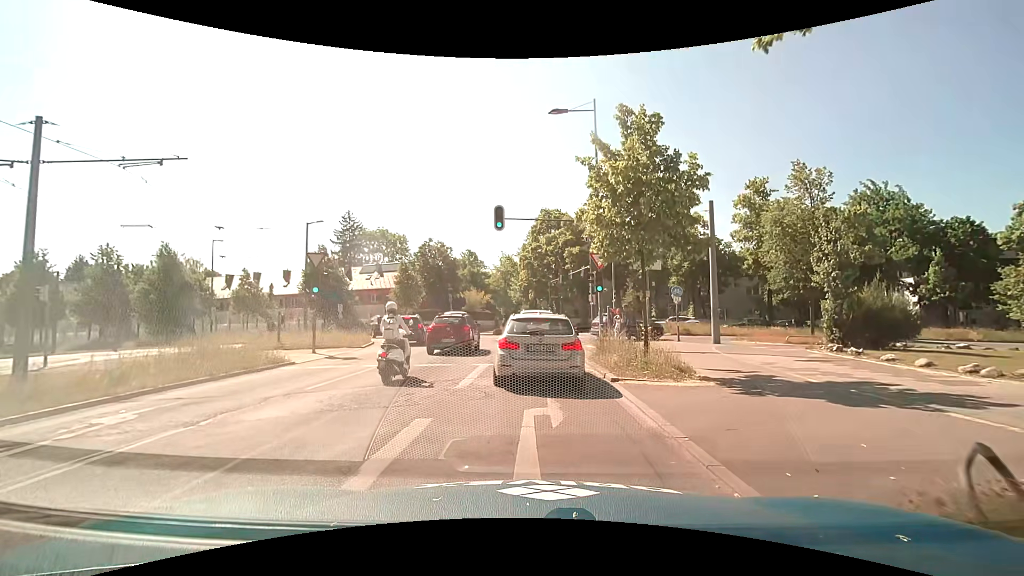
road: secondary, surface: asphalt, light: Day
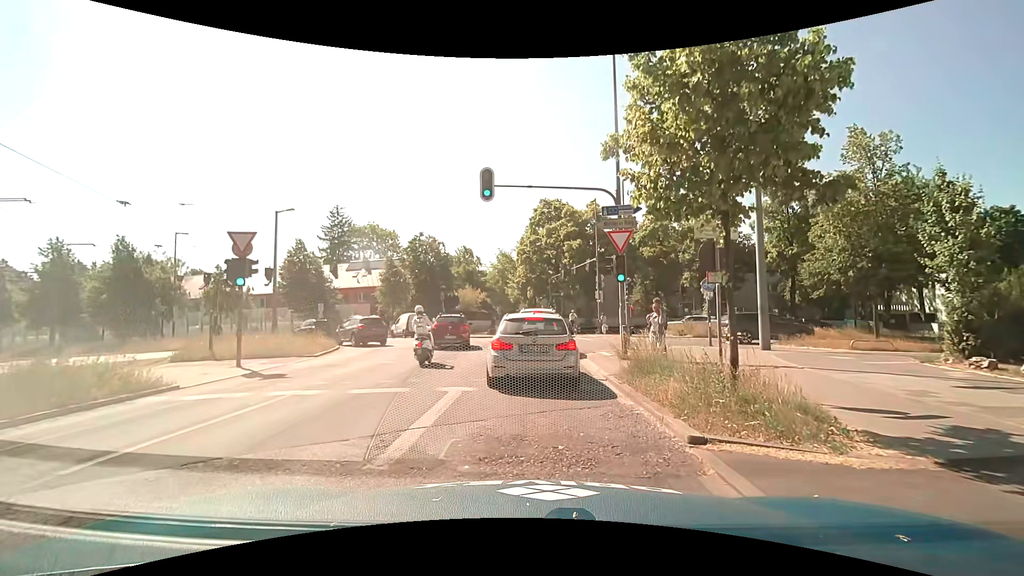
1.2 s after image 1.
(0.0, +5.1) m; 0°
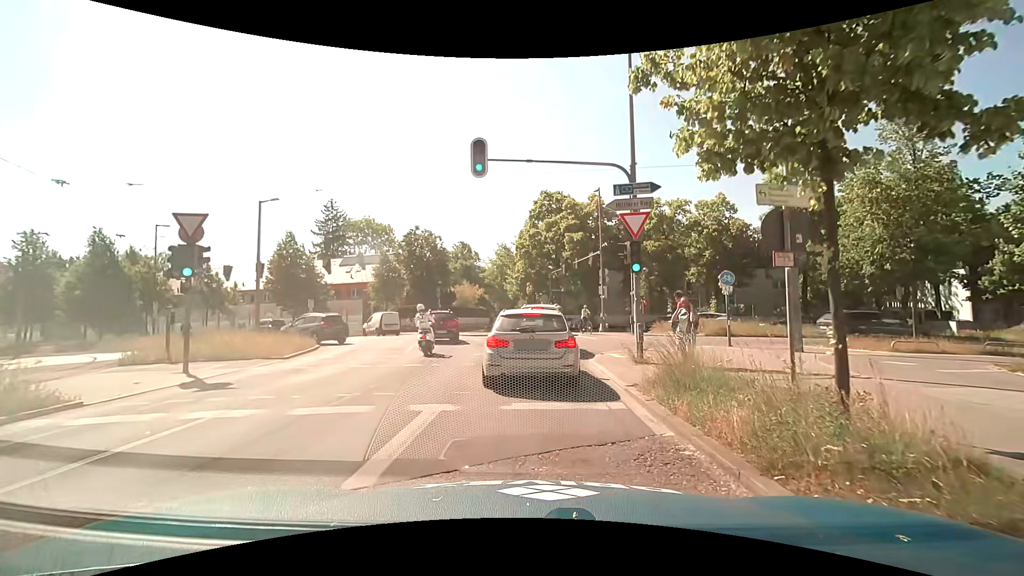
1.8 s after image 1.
(0.0, +2.2) m; 0°
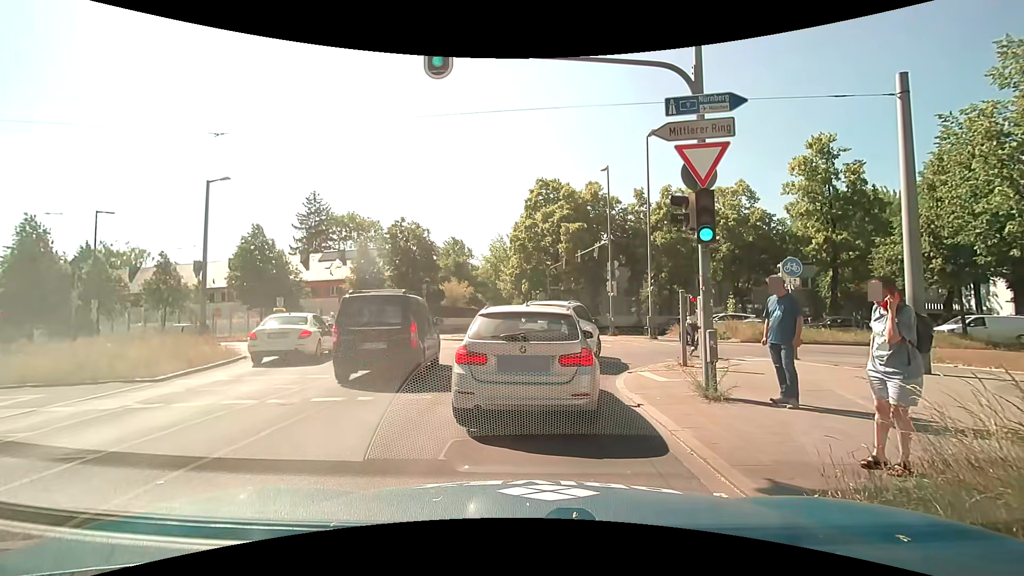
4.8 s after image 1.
(0.0, +5.1) m; 0°
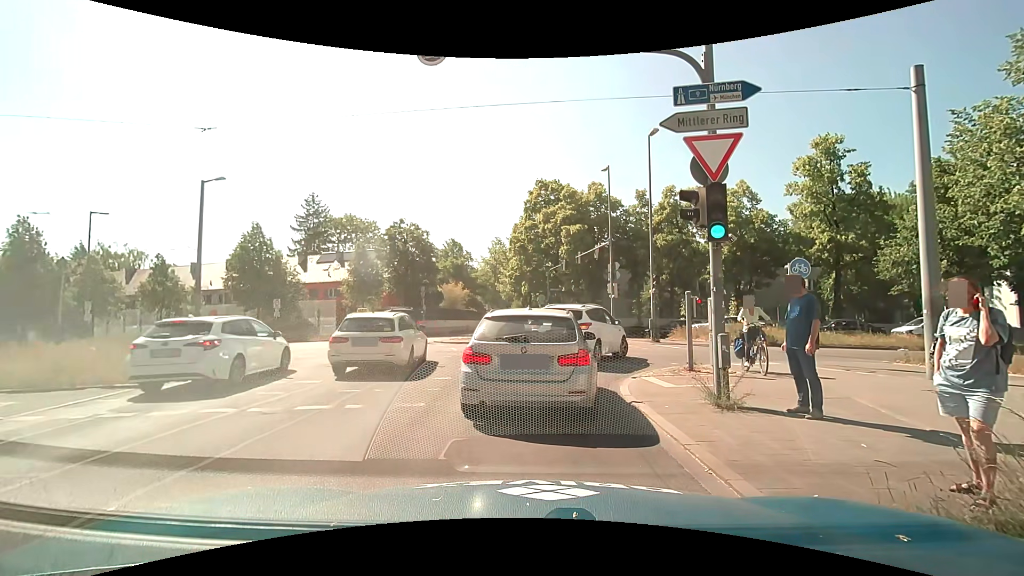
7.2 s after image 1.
(0.0, +0.5) m; 0°
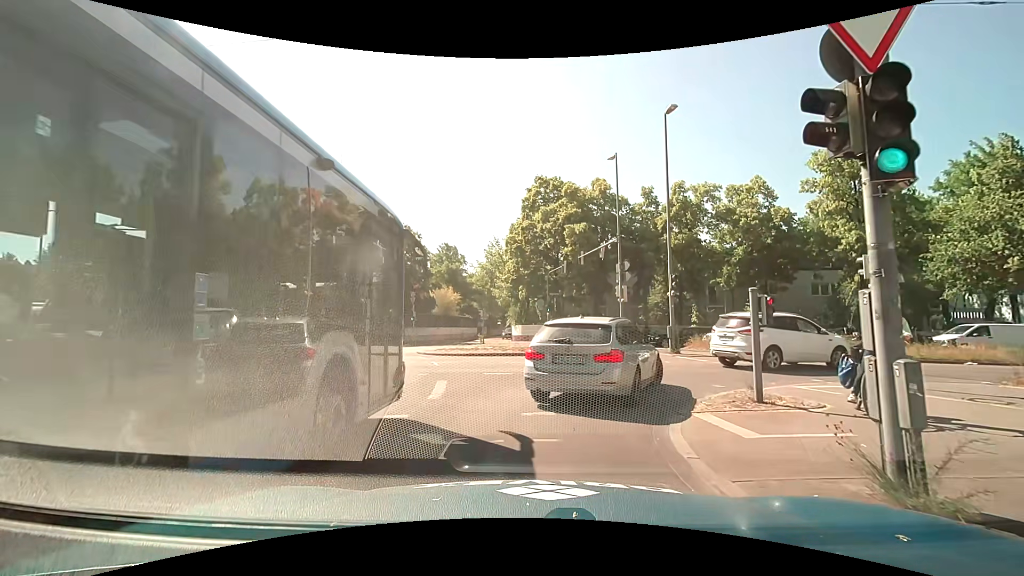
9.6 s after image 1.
(+0.1, +3.9) m; 0°
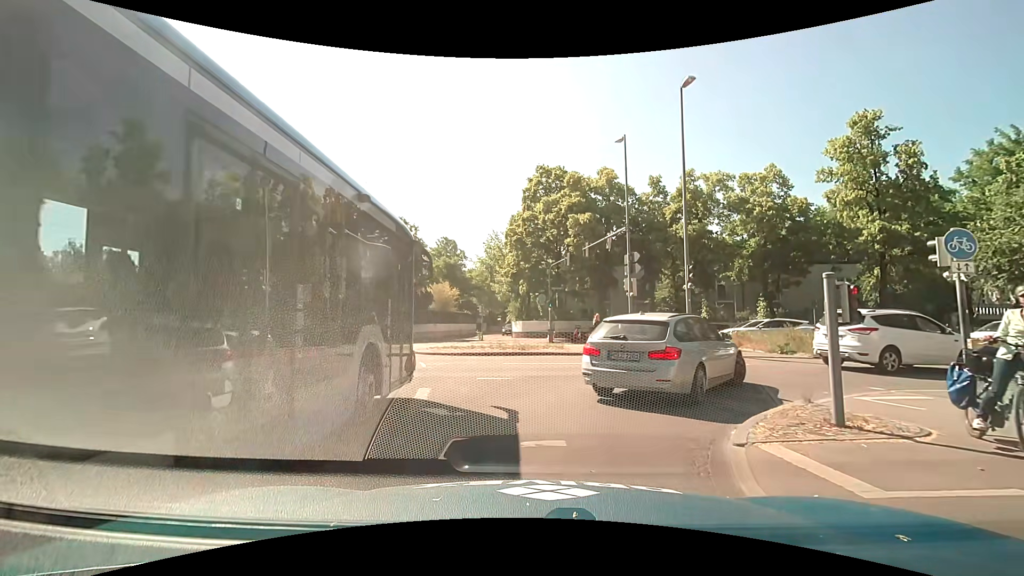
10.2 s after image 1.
(0.0, +2.1) m; 0°
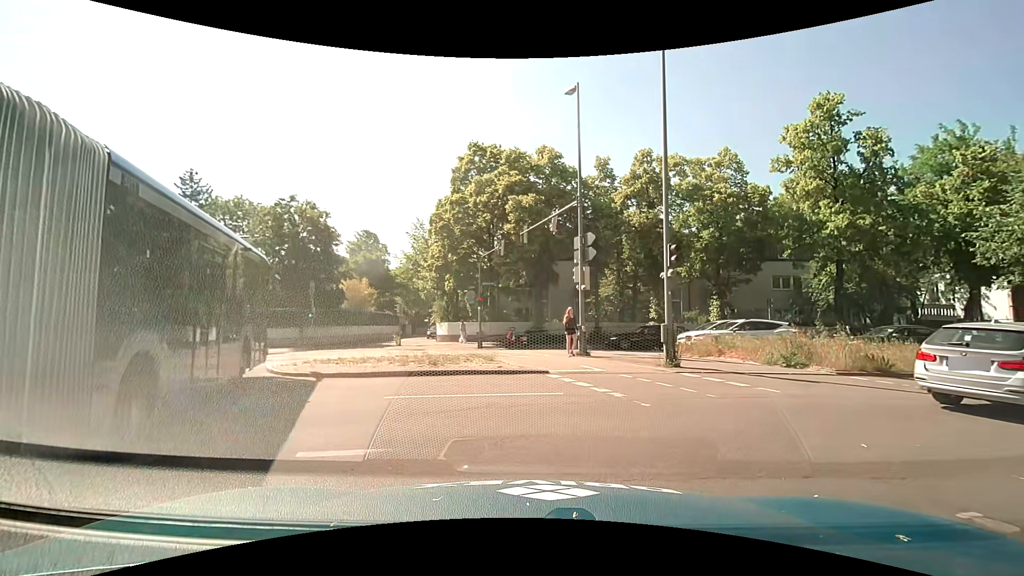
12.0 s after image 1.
(+0.3, +5.9) m; +9°
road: secondary_link
